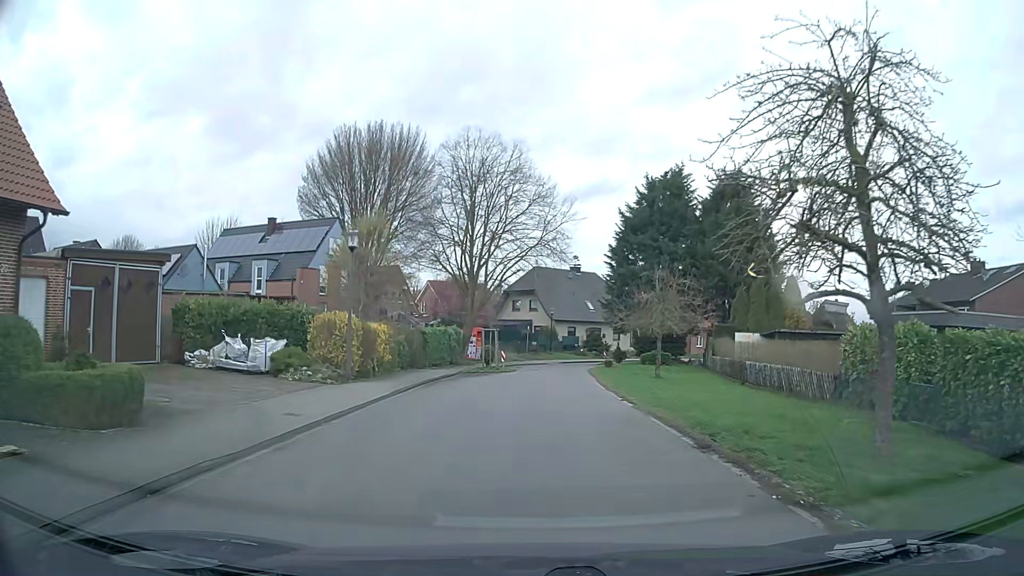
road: residential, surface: asphalt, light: Day
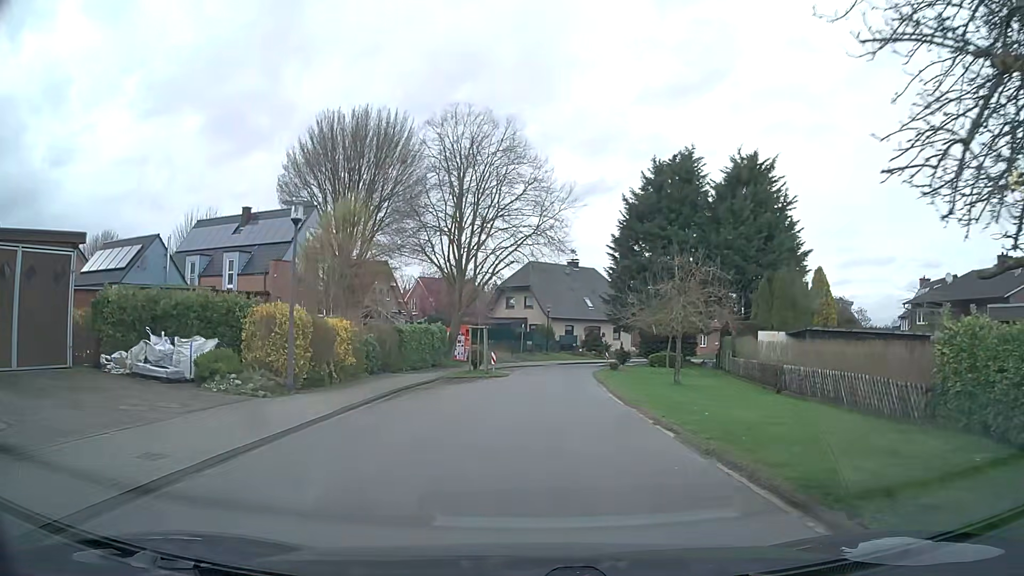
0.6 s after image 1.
(0.0, +4.6) m; +1°
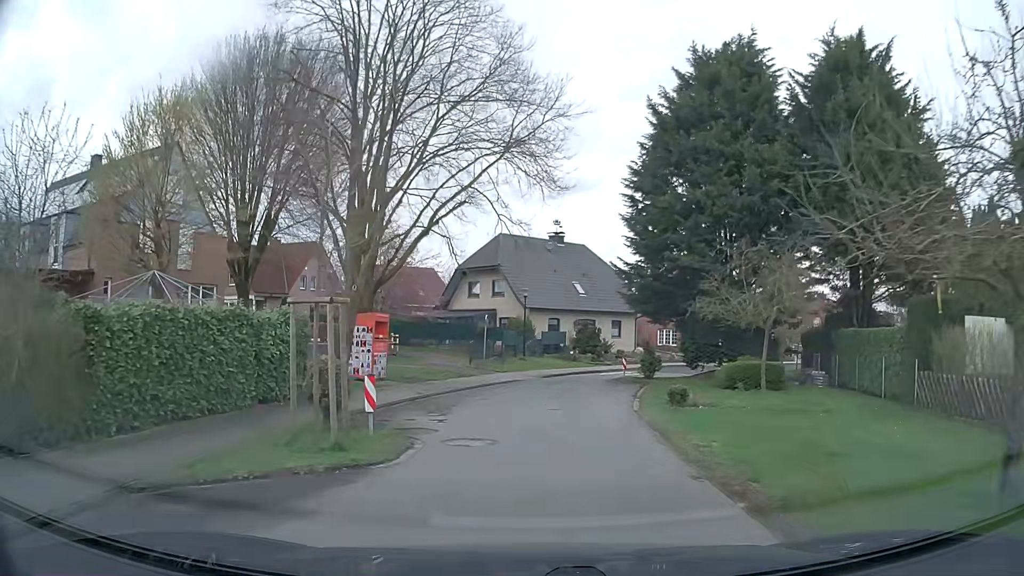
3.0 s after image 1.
(+0.4, +18.4) m; +2°
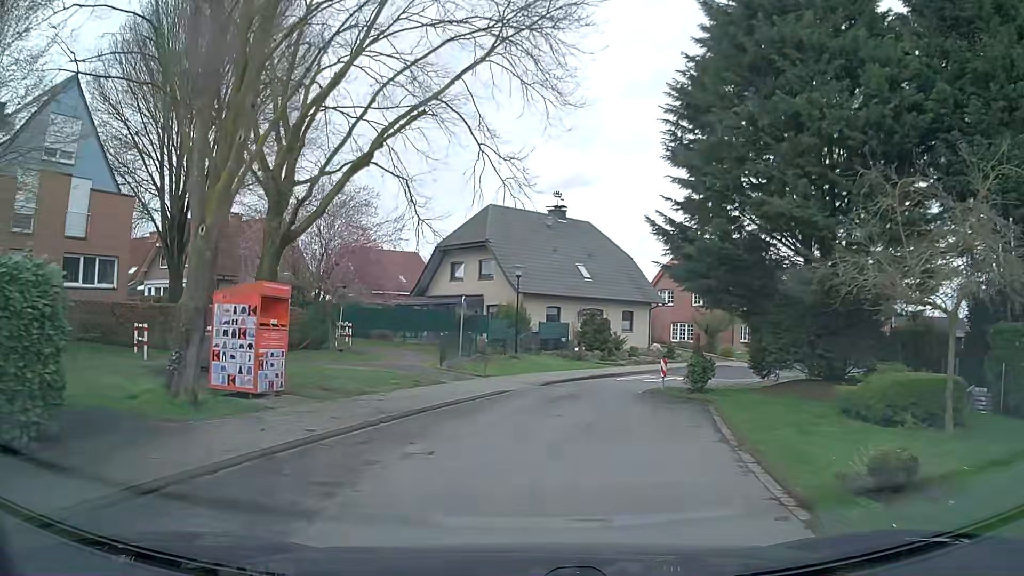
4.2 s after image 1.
(0.0, +9.2) m; -1°
